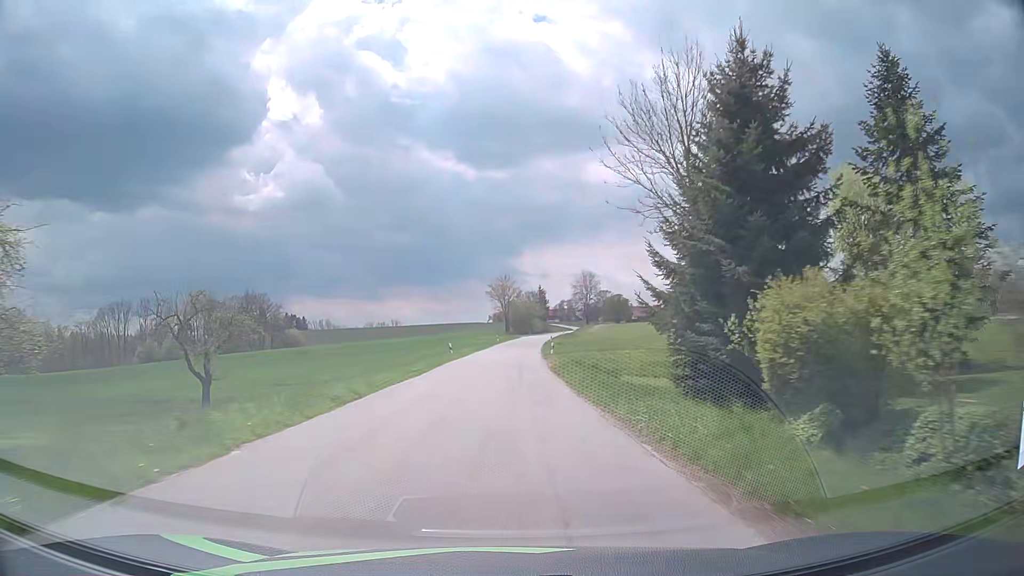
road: tertiary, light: Day
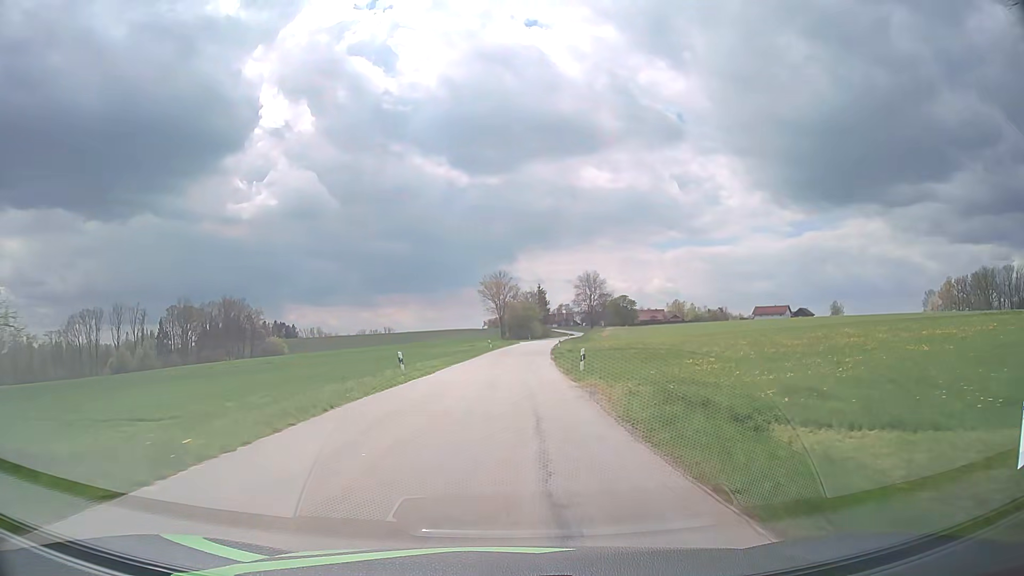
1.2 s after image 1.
(+0.1, +20.3) m; 0°
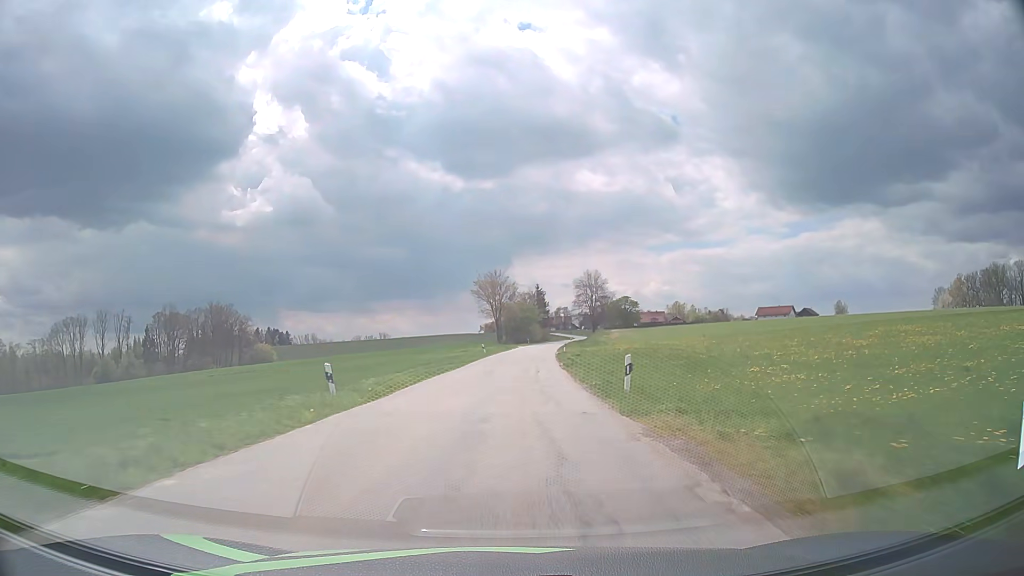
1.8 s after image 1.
(0.0, +10.2) m; 0°
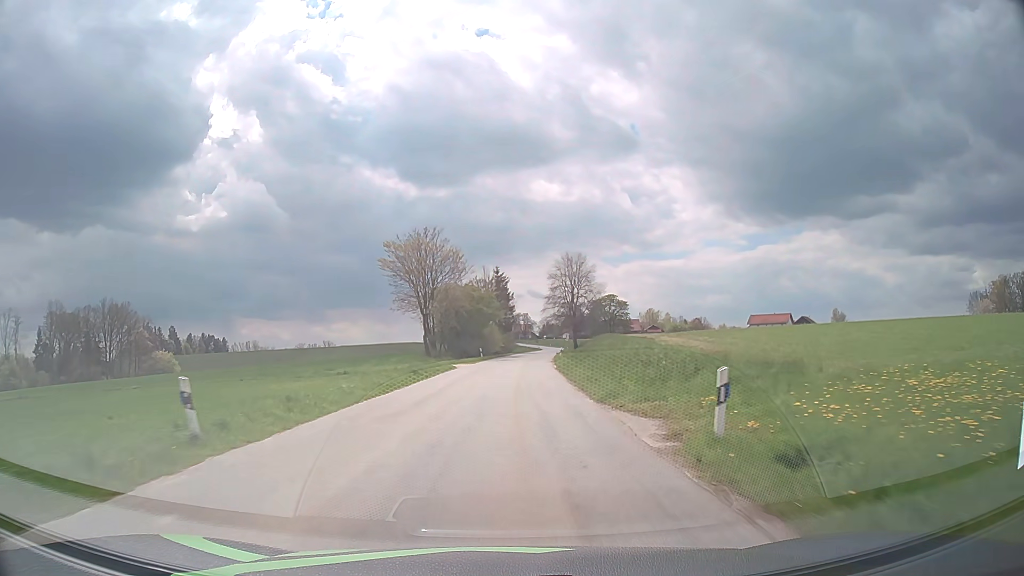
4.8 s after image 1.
(+1.6, +51.3) m; +4°
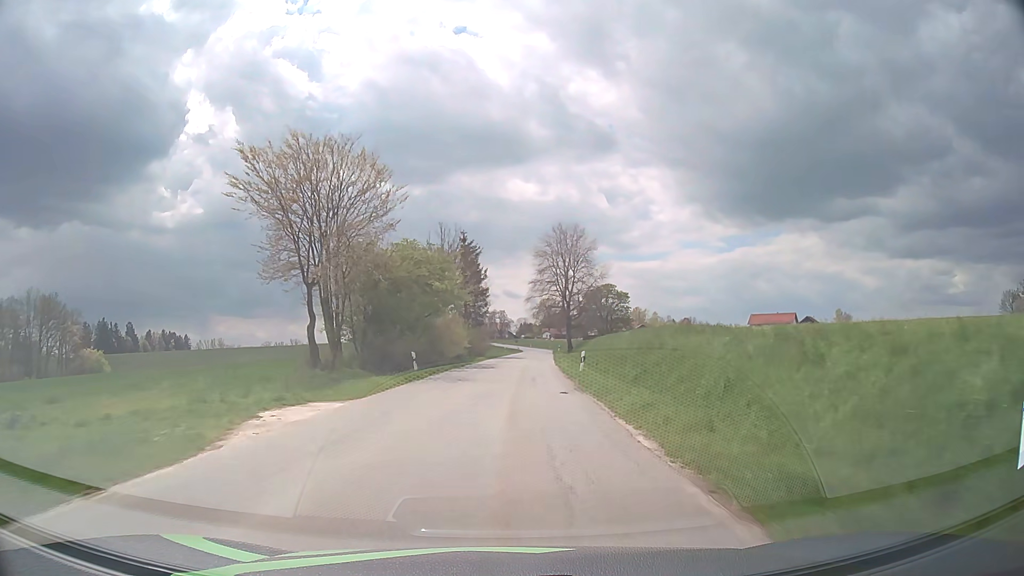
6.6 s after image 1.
(+0.5, +31.0) m; +2°
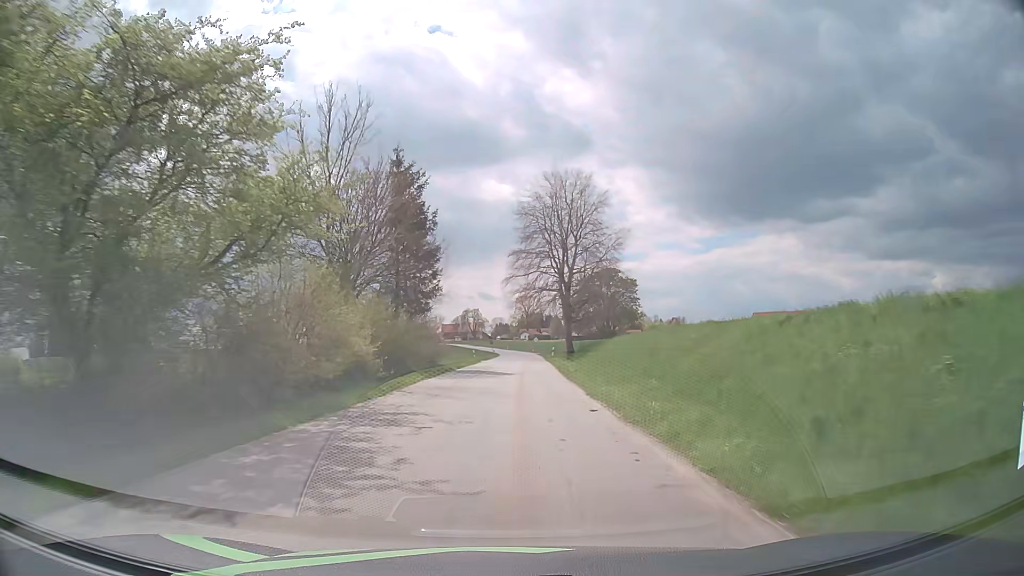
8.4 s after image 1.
(+0.5, +30.6) m; +2°
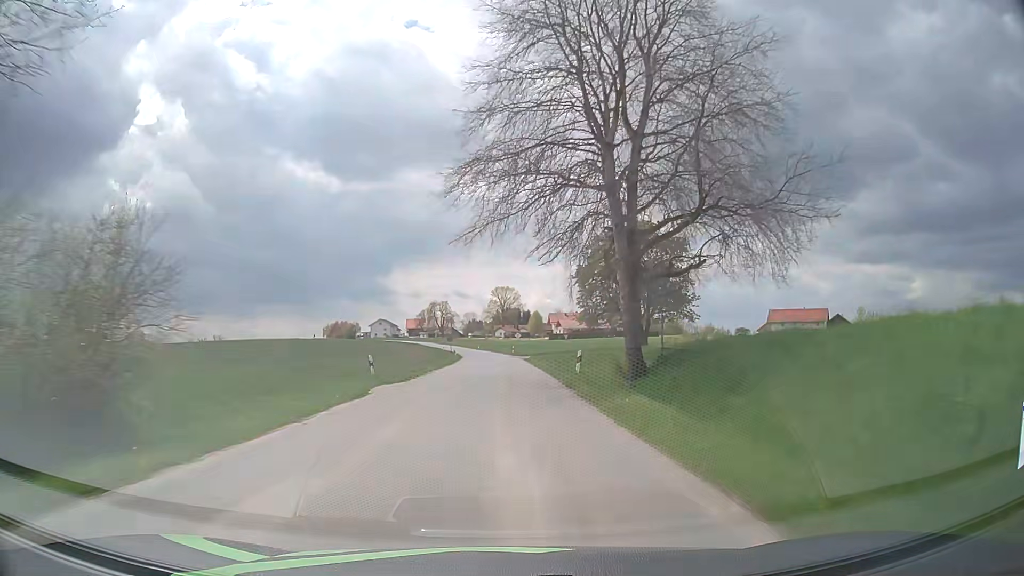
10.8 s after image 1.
(+0.9, +40.5) m; +2°
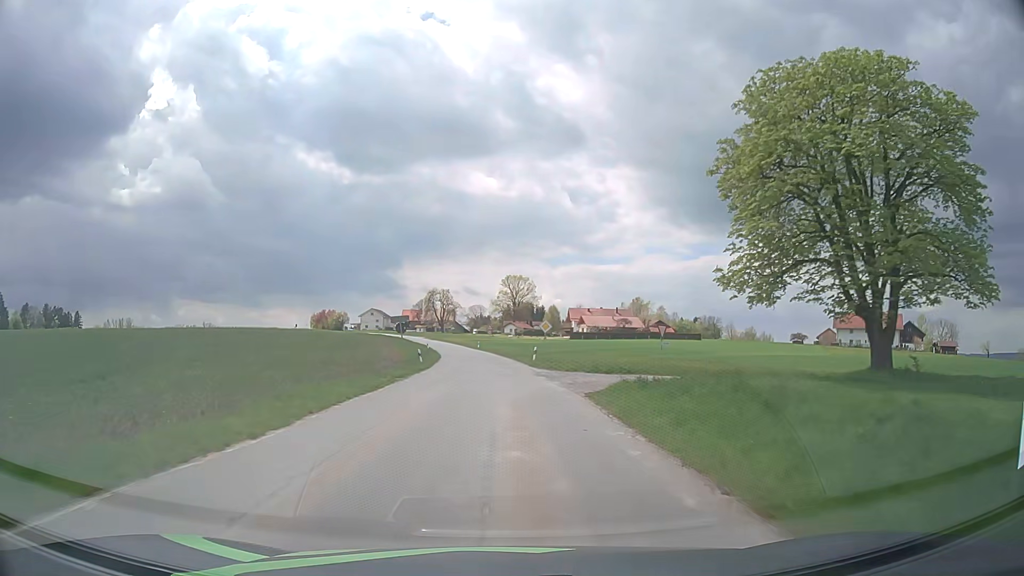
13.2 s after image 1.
(-0.1, +40.6) m; -1°
(0, +10) (0, +20) (0, +30) (-1, +40) (-1, +50) (-2, +60) (-3, +70) (-4, +80) (-6, +90) (-7, +100) m
